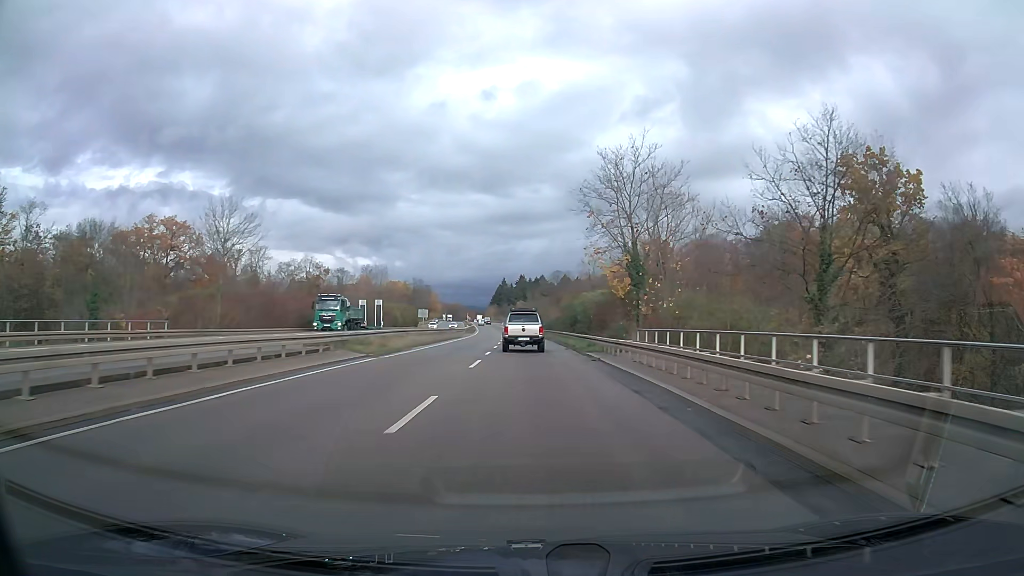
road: trunk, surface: asphalt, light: Day
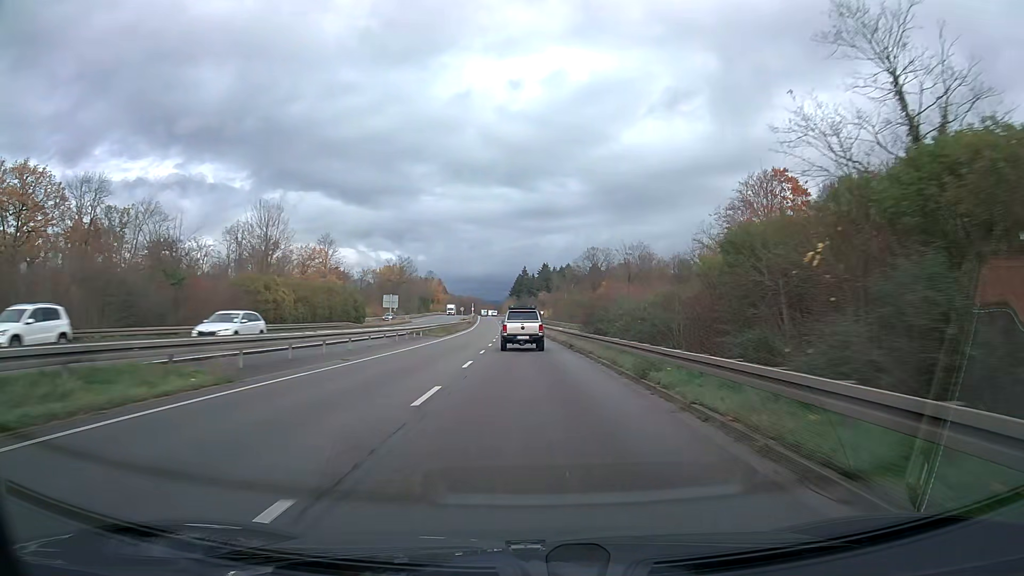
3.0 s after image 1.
(-1.0, +62.3) m; -2°
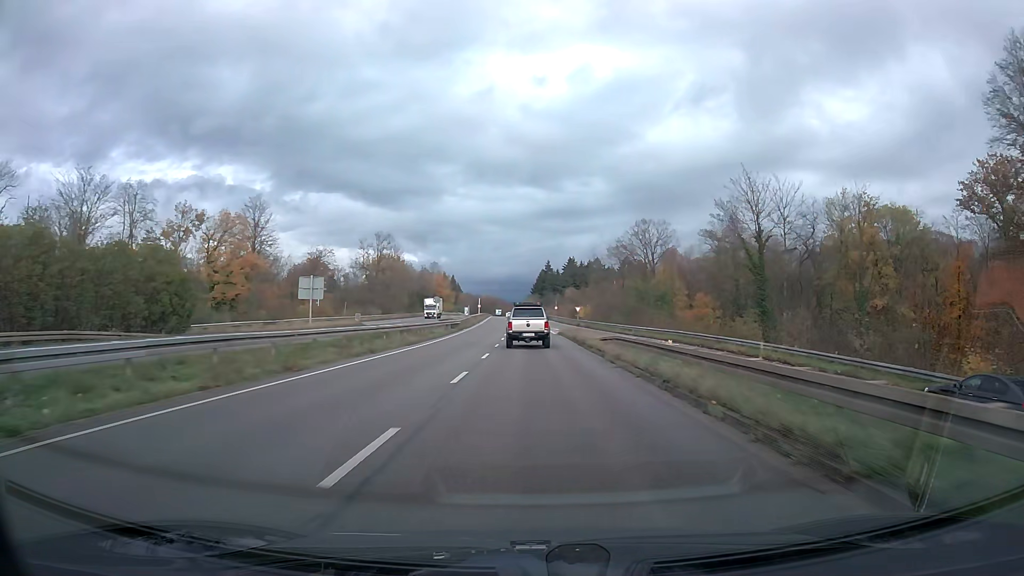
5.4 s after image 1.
(-0.8, +49.8) m; -2°
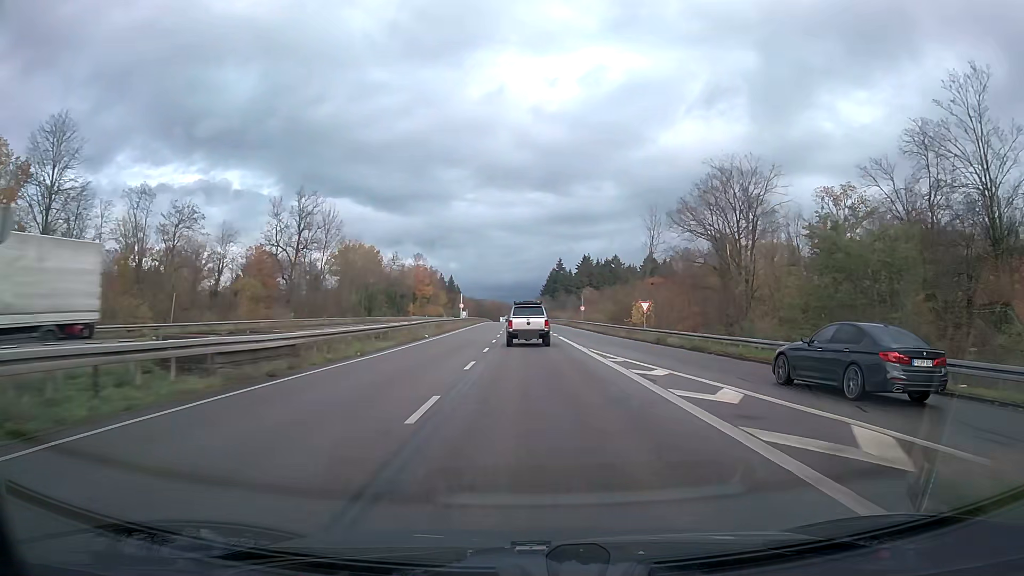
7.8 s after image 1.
(-0.4, +49.8) m; -1°
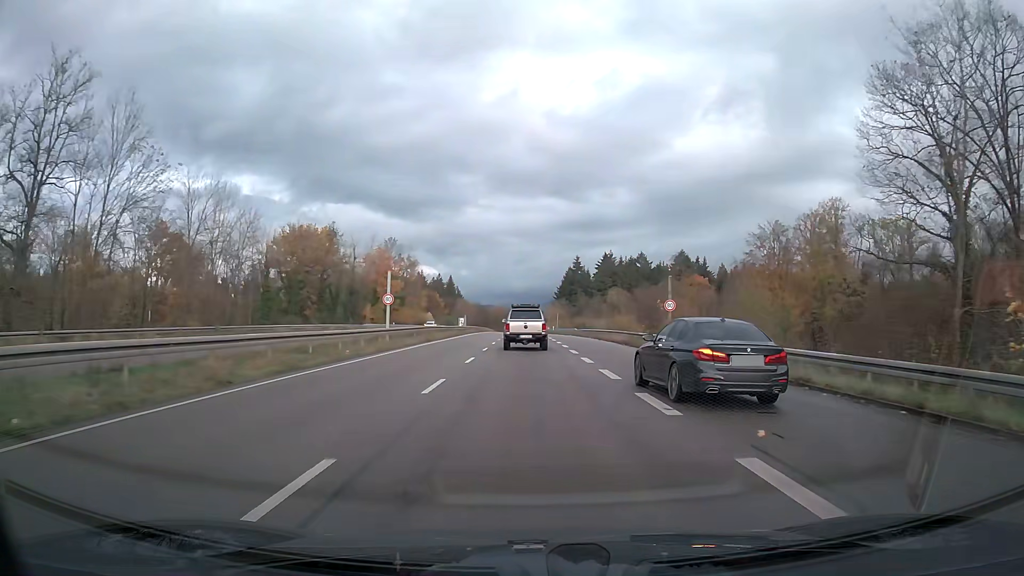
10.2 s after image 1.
(-0.3, +49.7) m; -1°
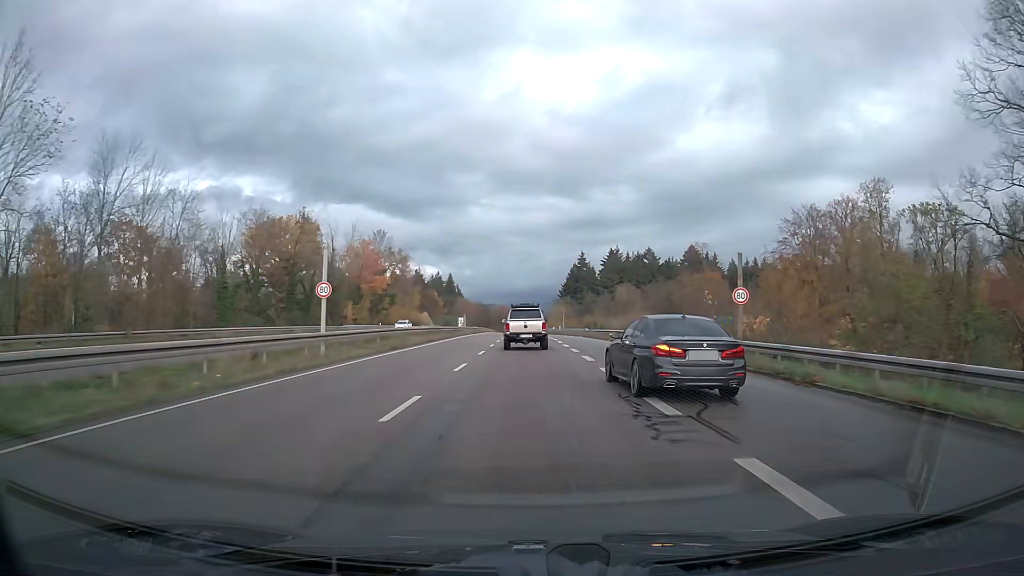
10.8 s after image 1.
(0.0, +12.4) m; 0°
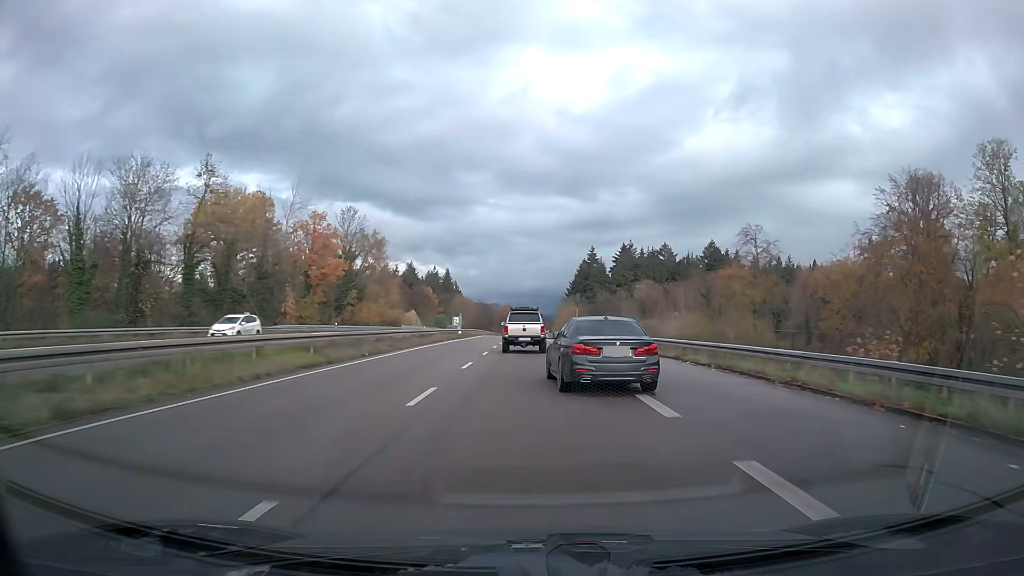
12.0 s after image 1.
(-0.1, +24.6) m; 0°
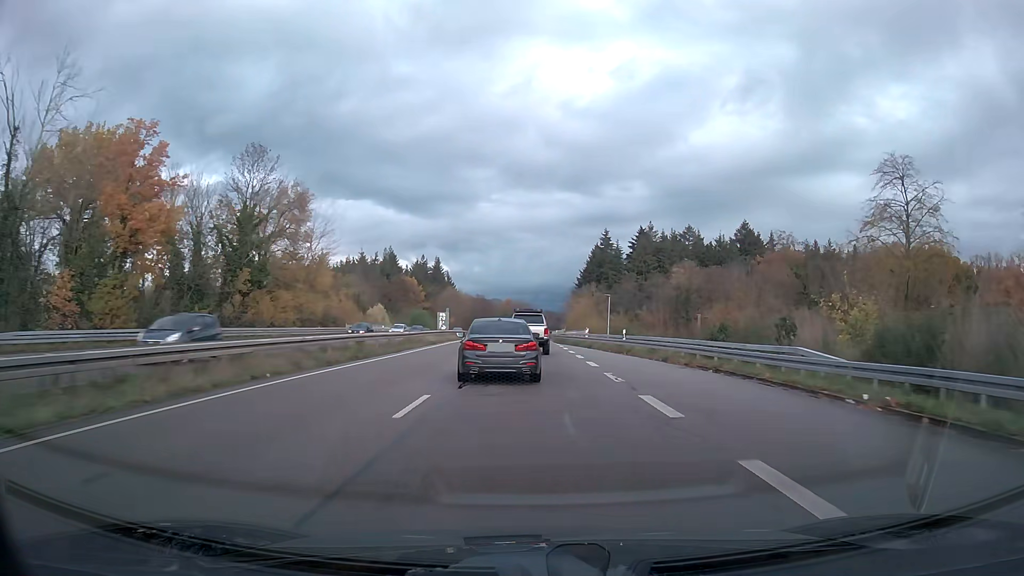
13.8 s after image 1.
(-0.1, +36.8) m; 0°
